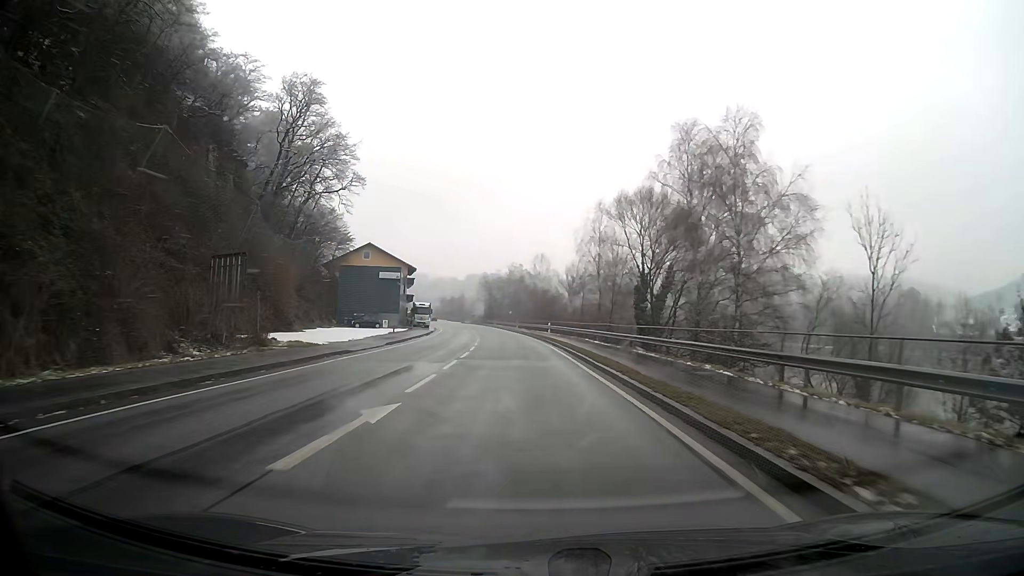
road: primary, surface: asphalt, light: Day
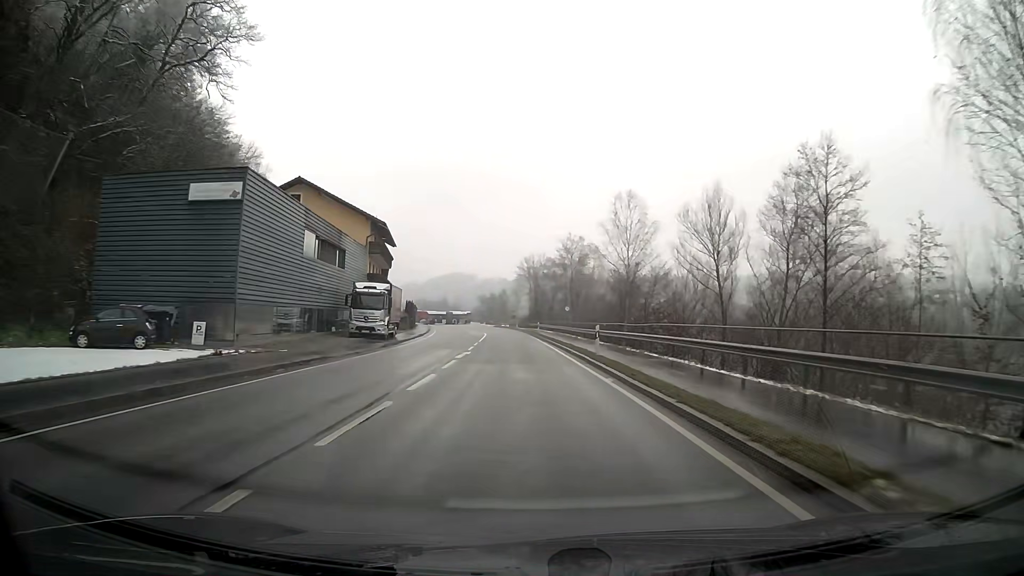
(-2.3, +53.9) m; -5°
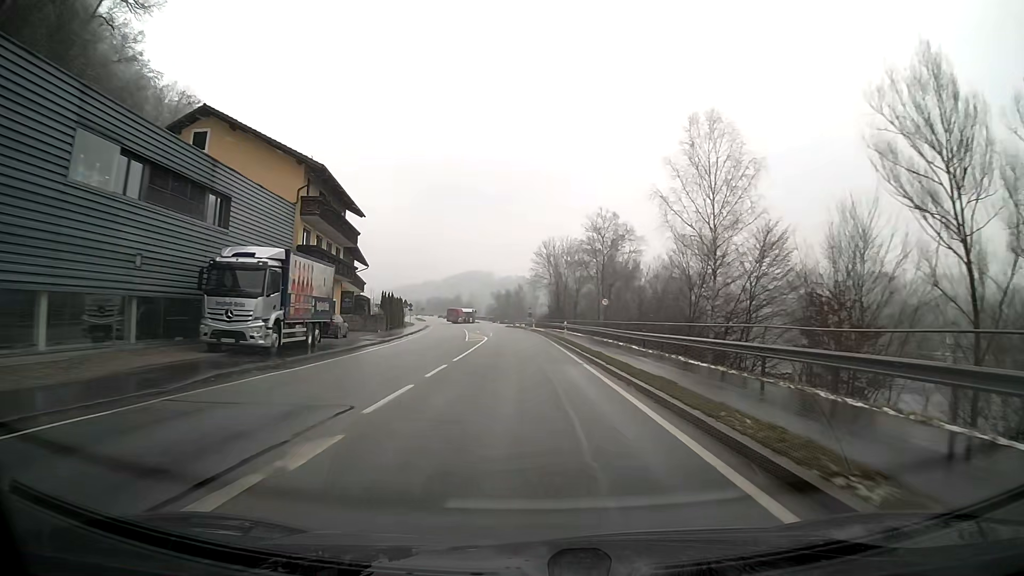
(-0.2, +21.6) m; -1°
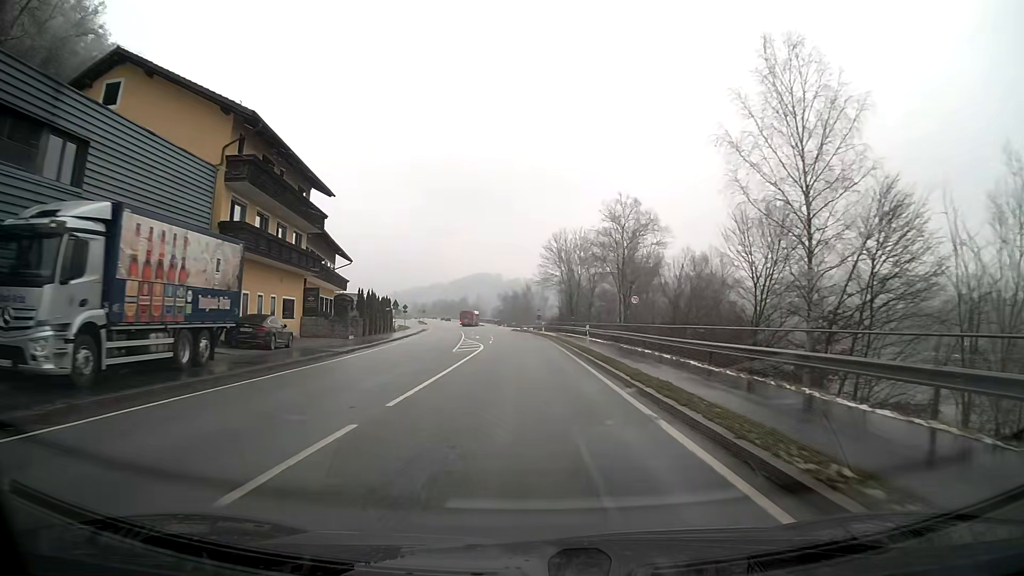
(-0.1, +10.8) m; -1°
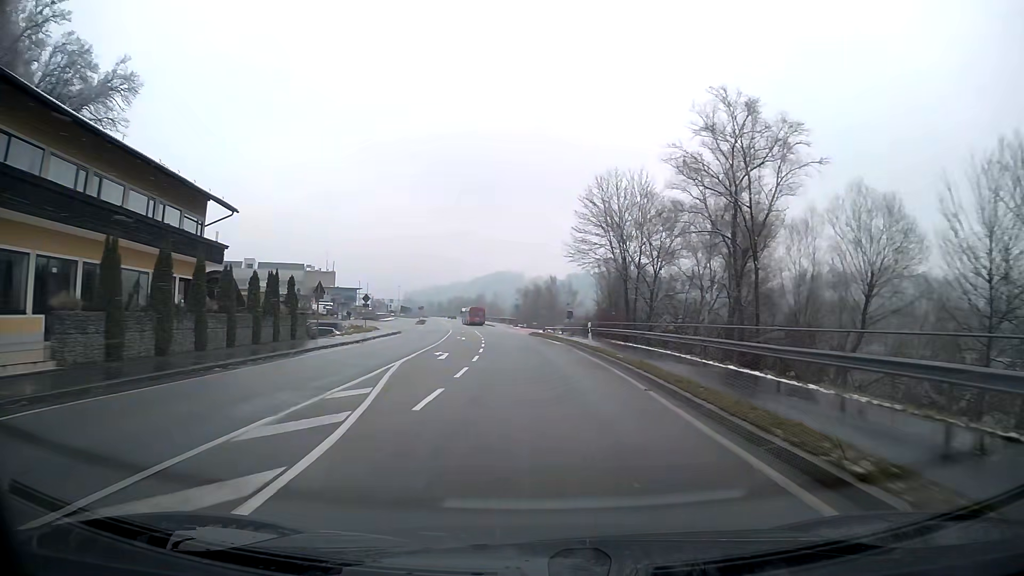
(-0.6, +32.4) m; -2°
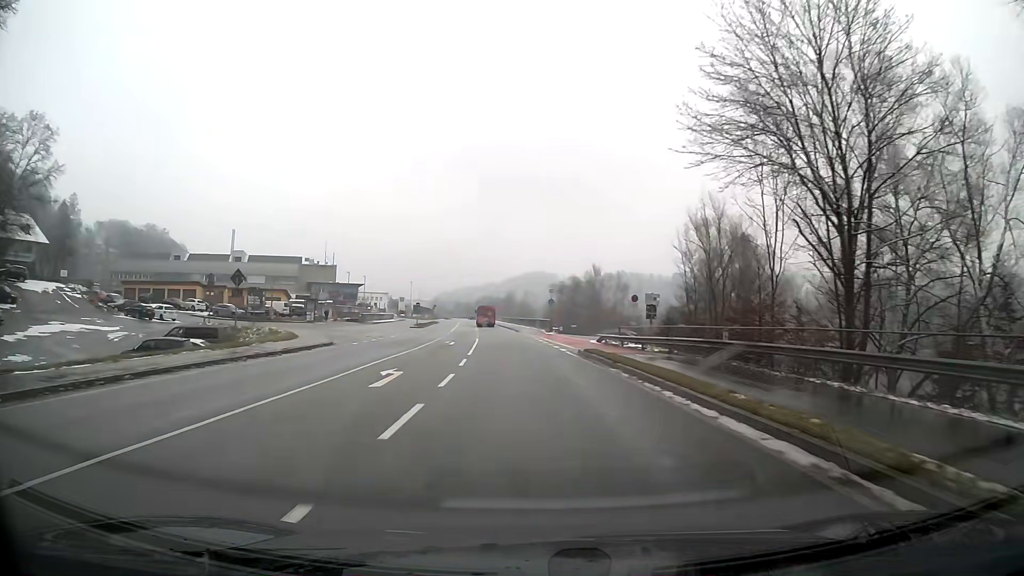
(-0.8, +32.4) m; -3°
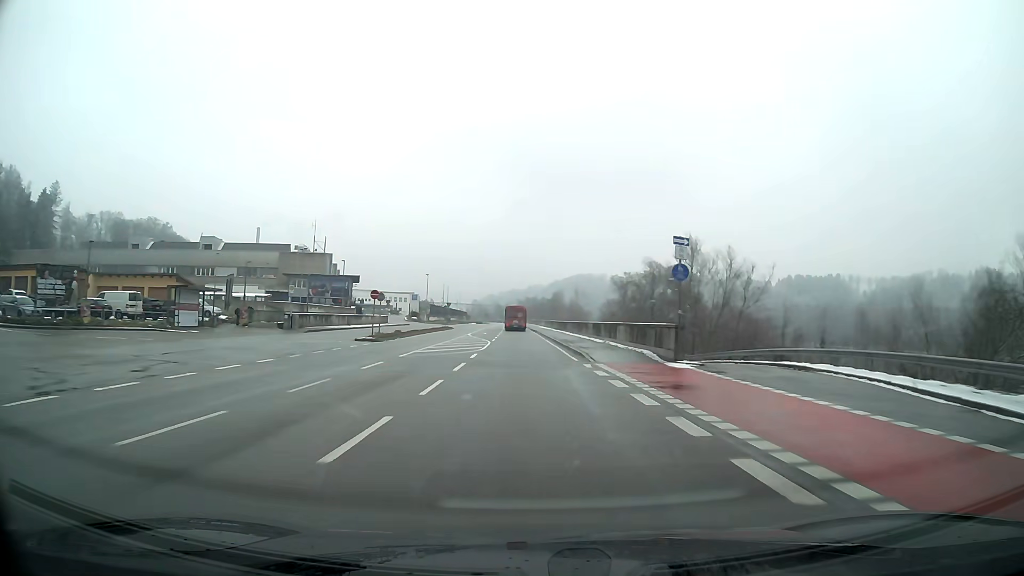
(-1.5, +43.1) m; -4°
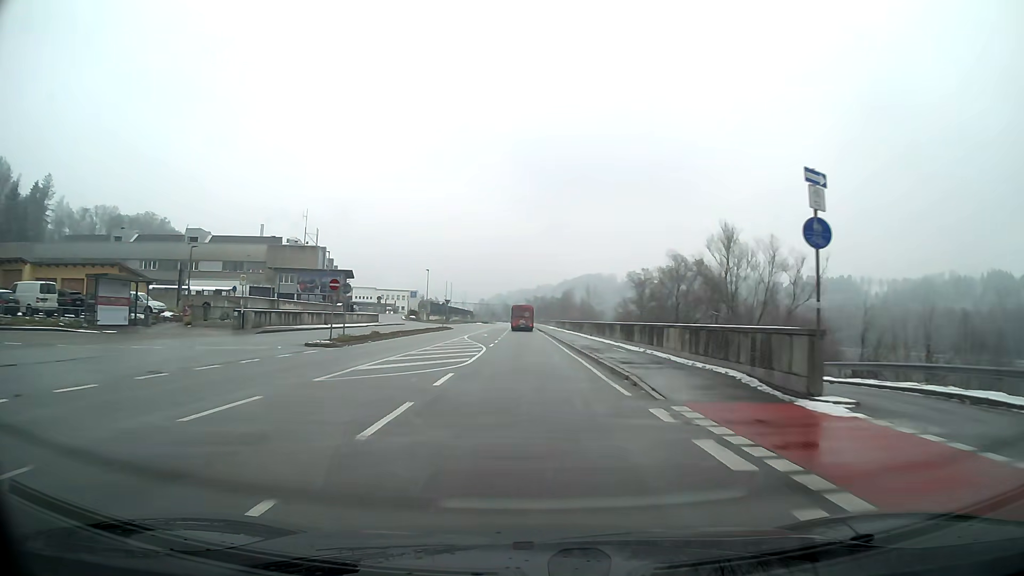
(-0.1, +10.8) m; -1°
